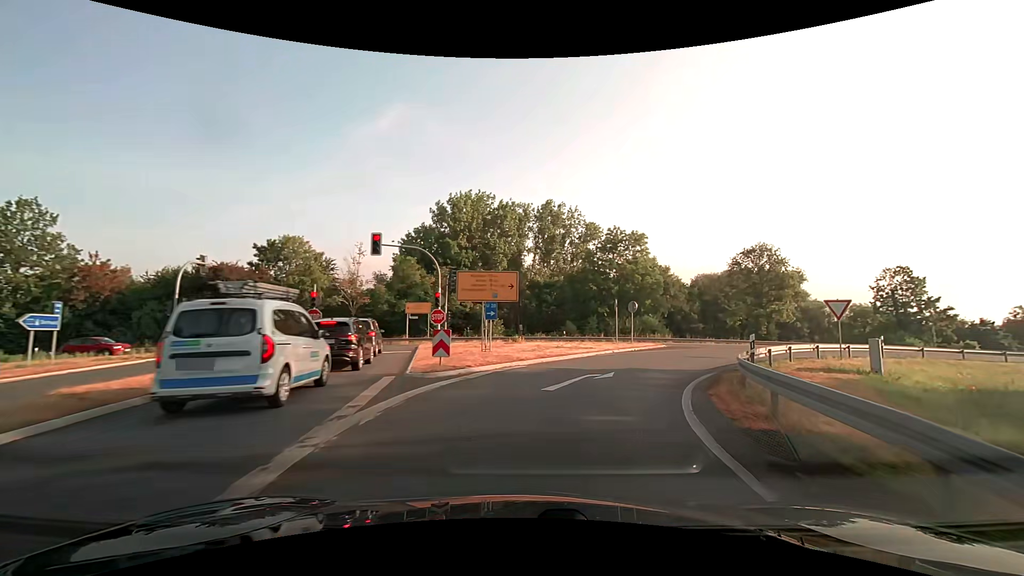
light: Day
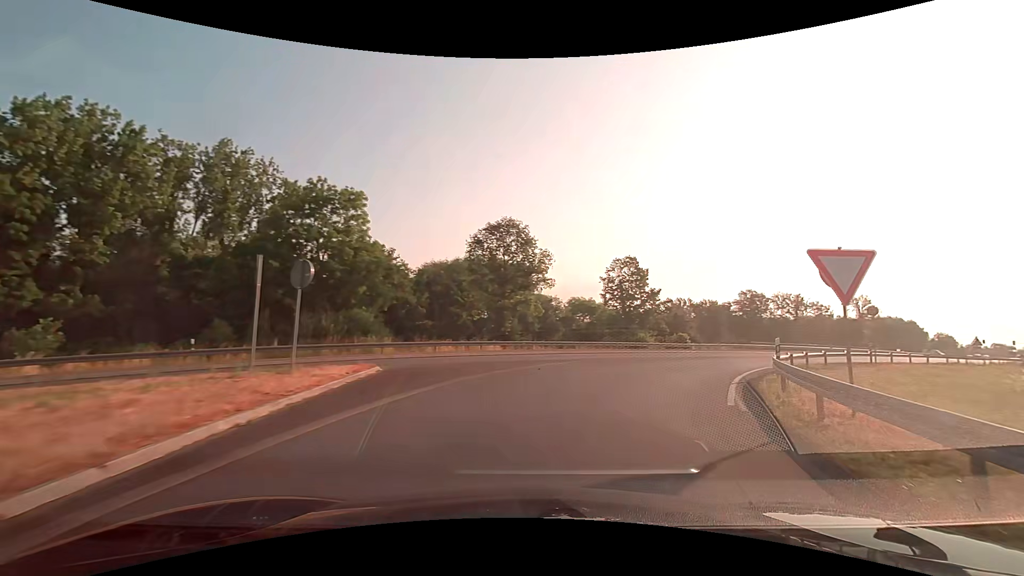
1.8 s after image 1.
(+4.8, +20.6) m; +29°
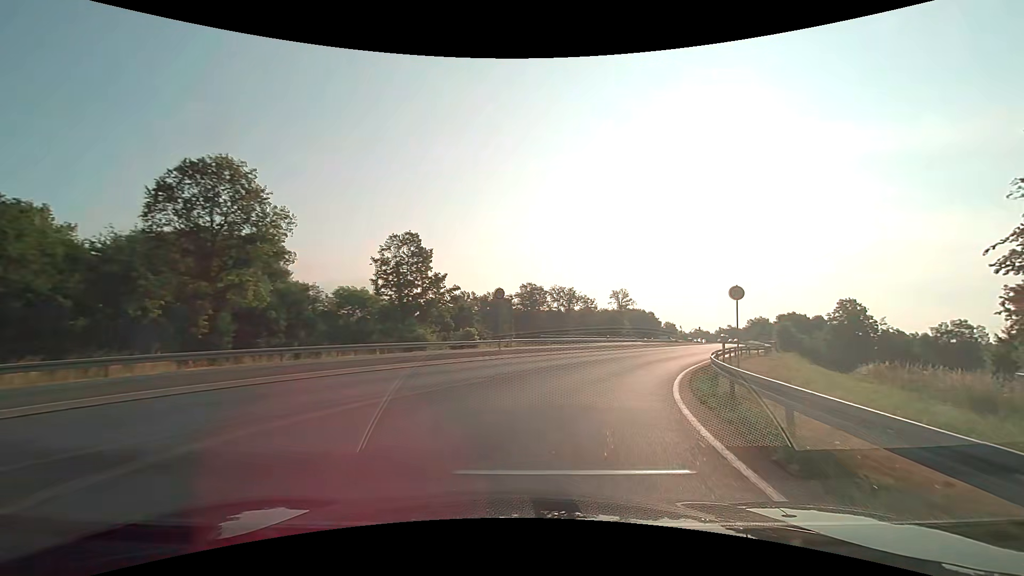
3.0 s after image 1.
(+3.2, +14.5) m; +25°
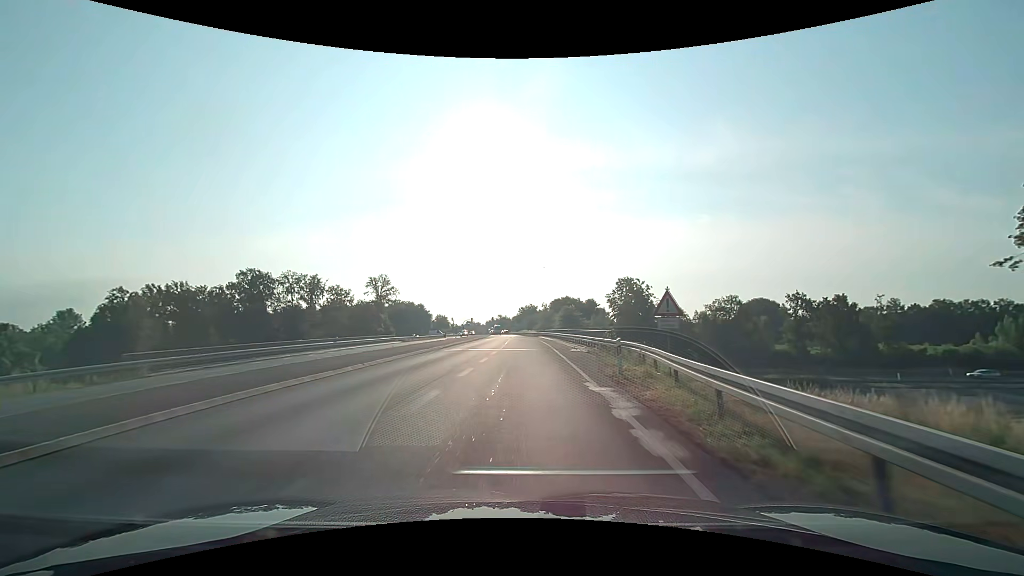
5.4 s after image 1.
(+9.6, +31.0) m; +26°
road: primary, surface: asphalt
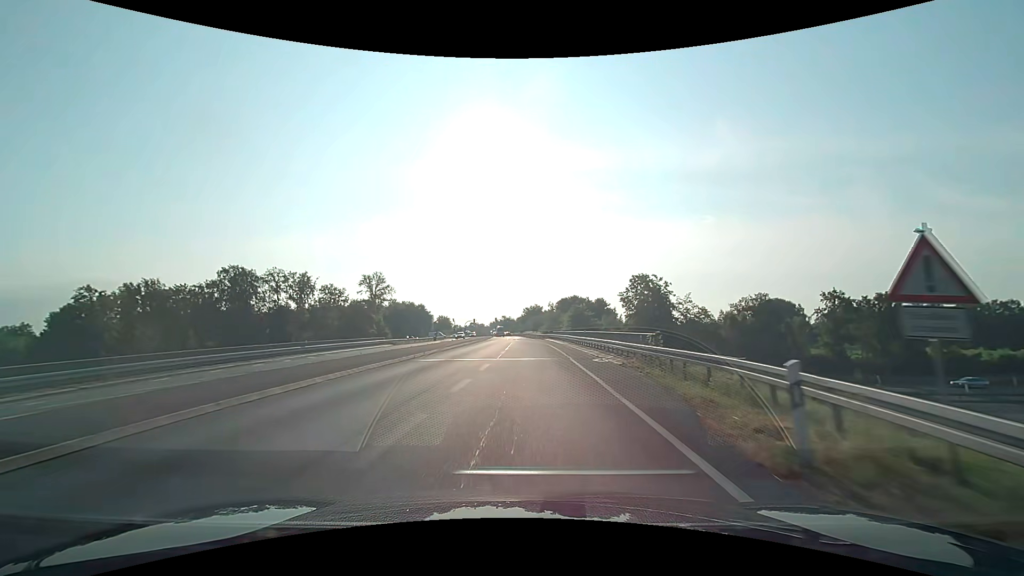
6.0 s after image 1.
(0.0, +9.0) m; 0°
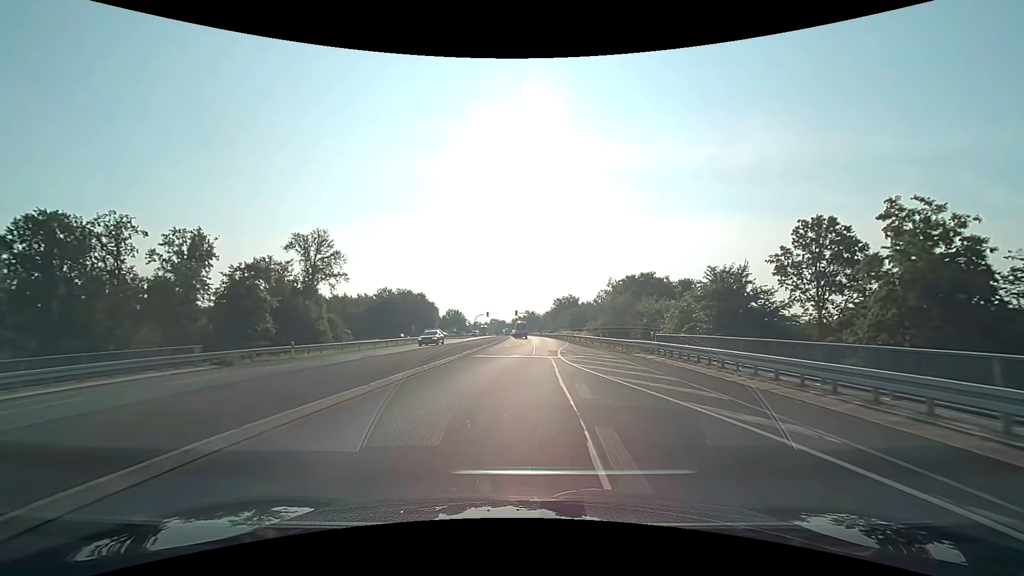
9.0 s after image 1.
(-1.8, +49.2) m; -3°
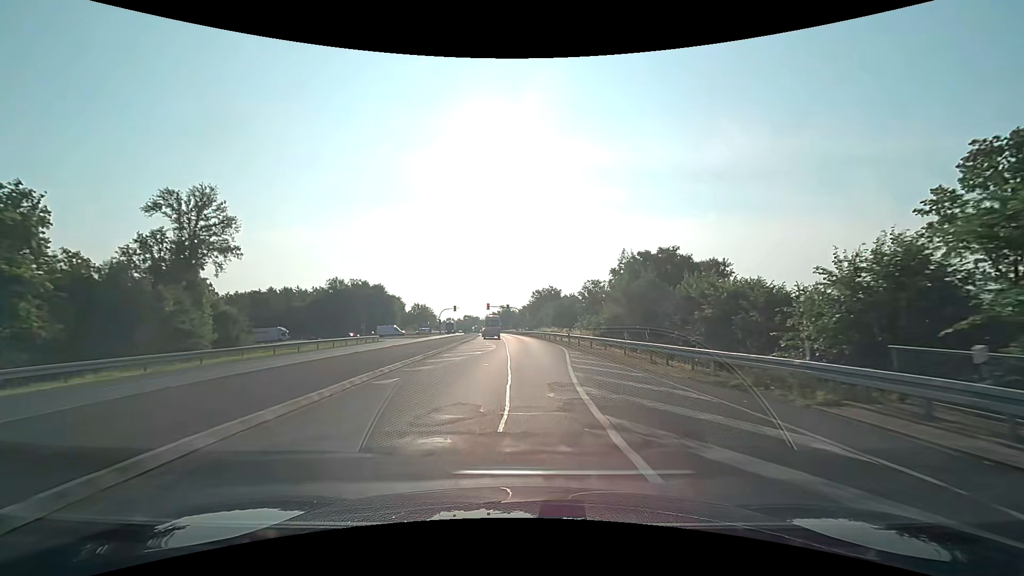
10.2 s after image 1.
(+0.3, +20.8) m; +2°
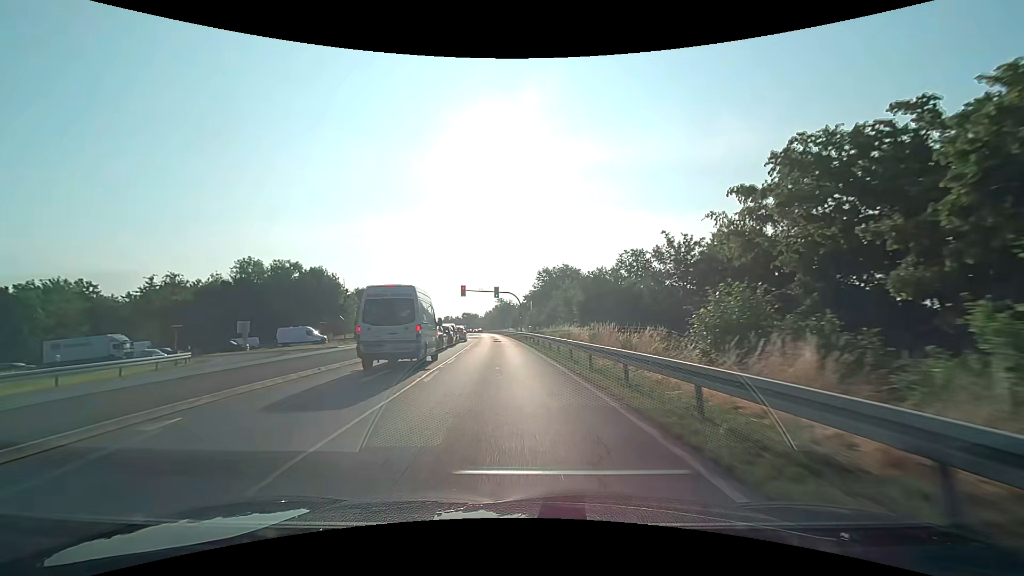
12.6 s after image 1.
(+1.2, +43.3) m; +1°
(0, +10) (-1, +20) (-1, +30) (-2, +40) (-3, +50) (-4, +60) (-4, +70) (-5, +80) (-6, +90) (-8, +100) m
